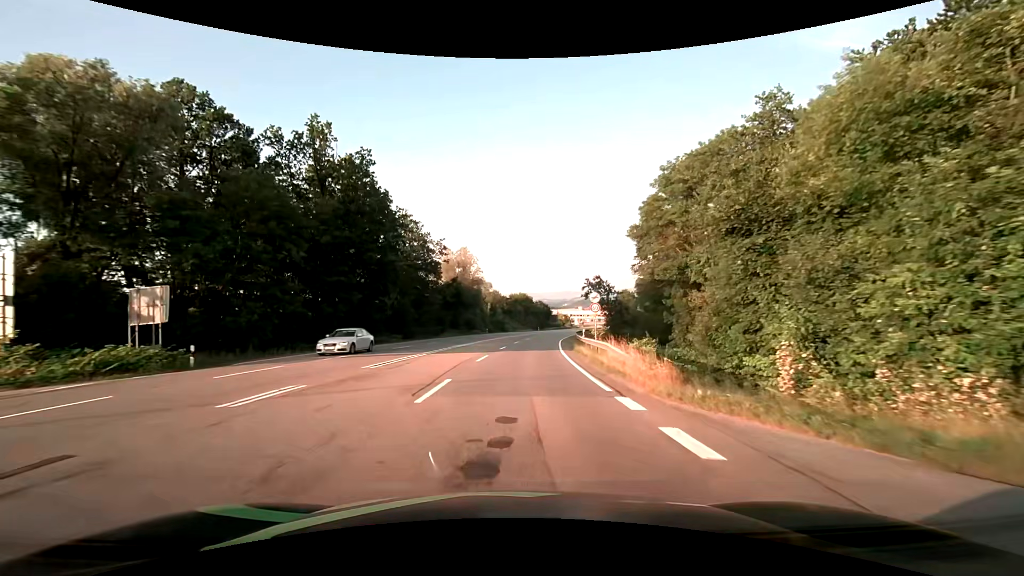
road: secondary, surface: asphalt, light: Day
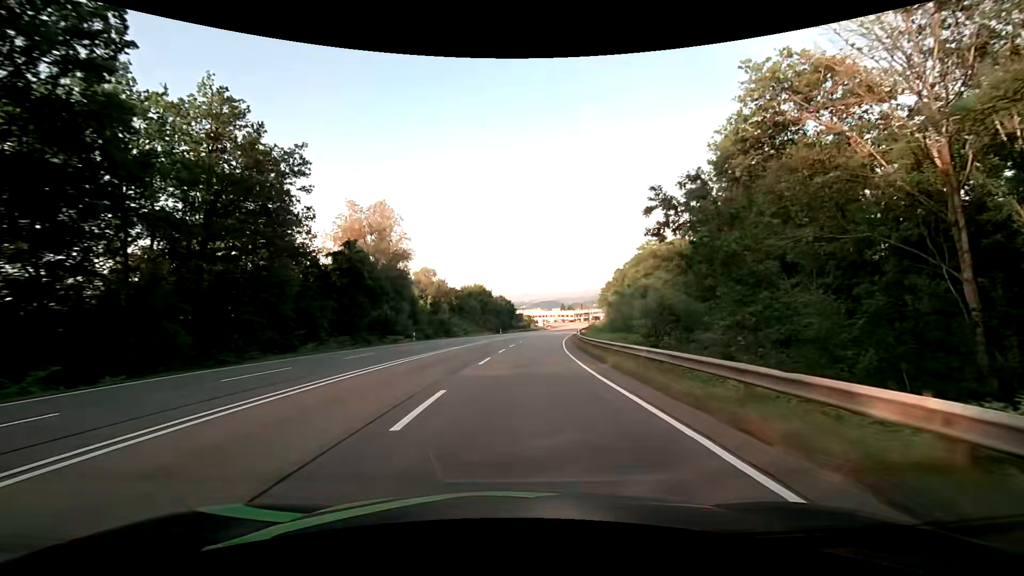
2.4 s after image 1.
(+1.2, +36.2) m; +4°
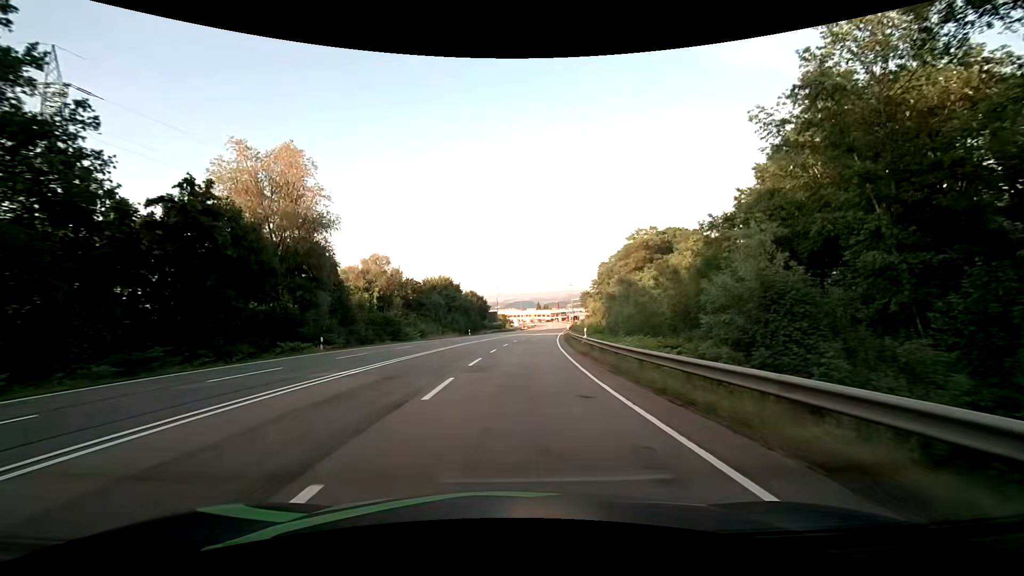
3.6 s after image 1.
(+0.5, +18.2) m; +3°
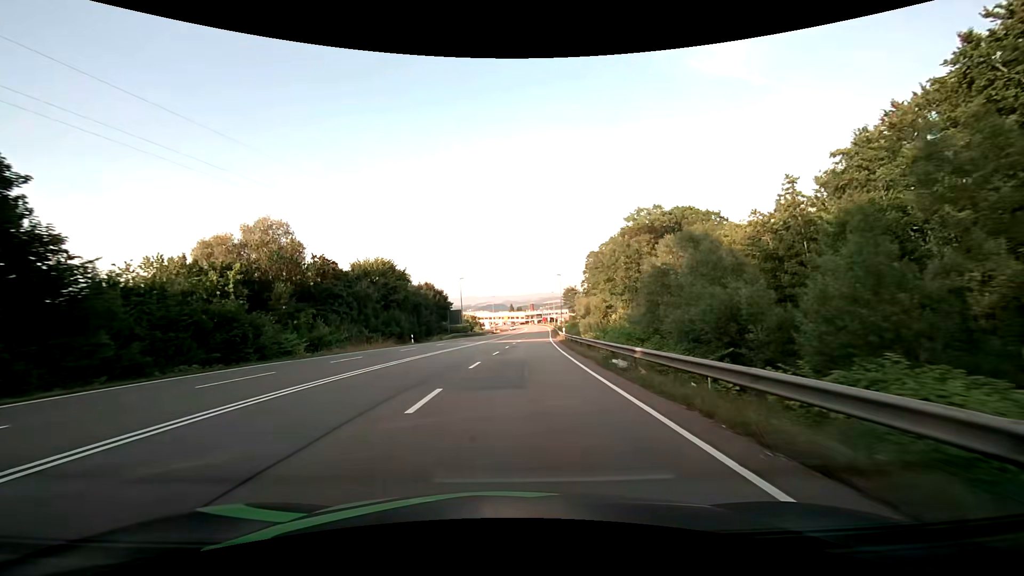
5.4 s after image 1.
(+0.8, +27.4) m; +3°
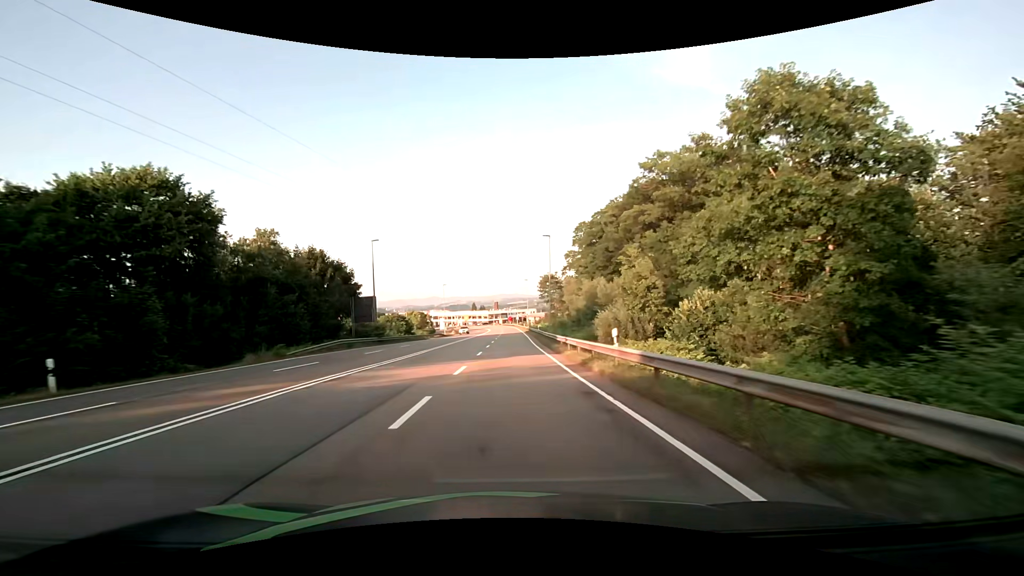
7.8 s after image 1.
(+1.3, +36.9) m; +4°
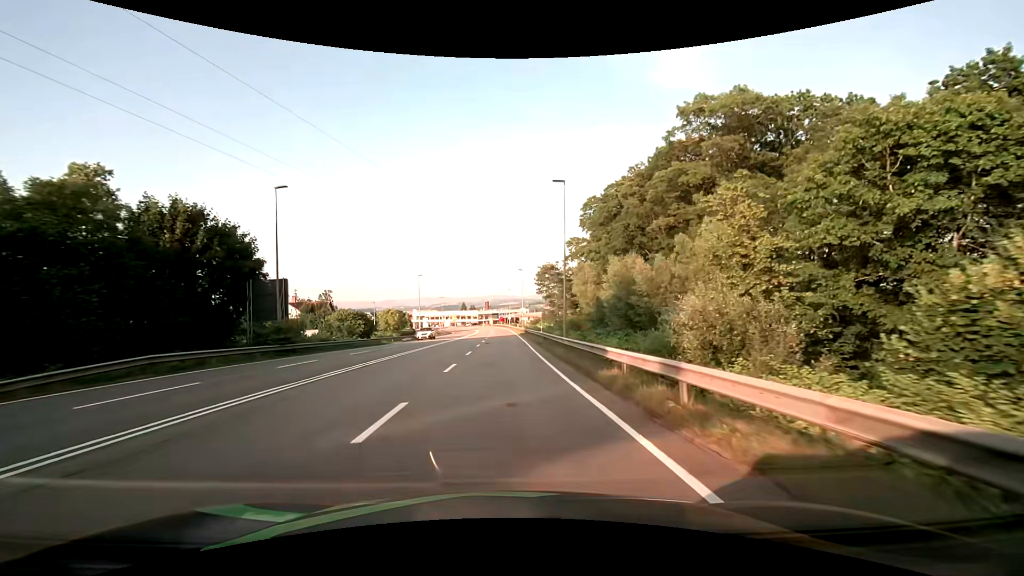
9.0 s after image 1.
(+0.3, +18.6) m; +1°
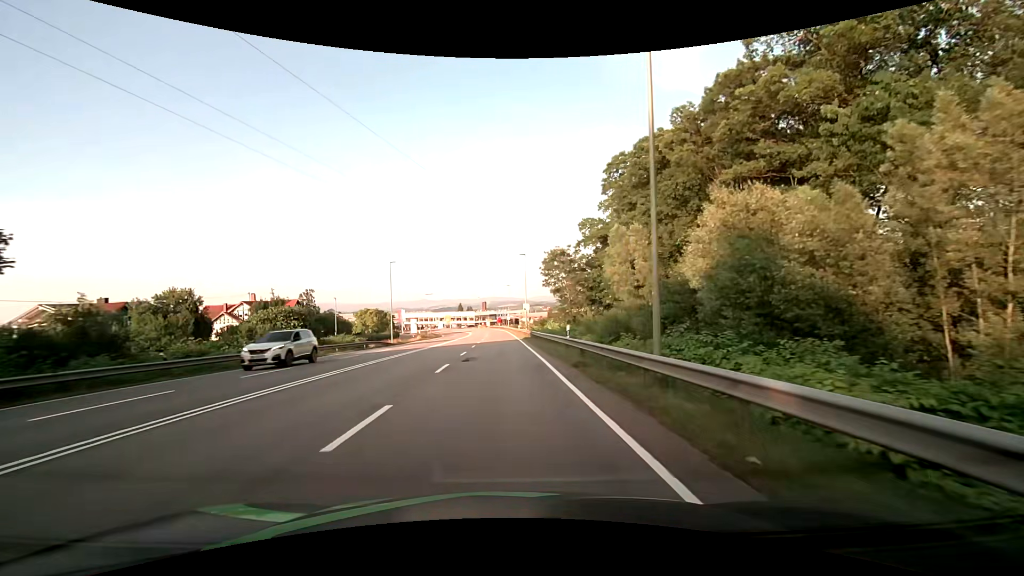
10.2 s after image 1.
(+0.1, +18.5) m; +1°
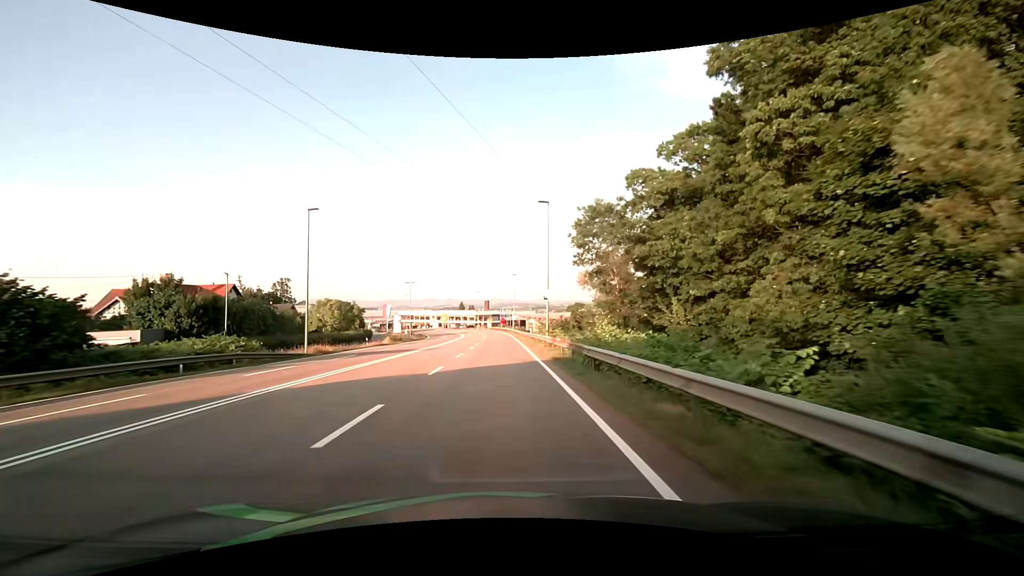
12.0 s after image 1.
(-0.3, +27.0) m; 0°
(0, +10) (0, +20) (-1, +30) (-1, +40) (-1, +50) (-2, +60) (-2, +70) (-3, +80) (-4, +90) (-5, +100) m
